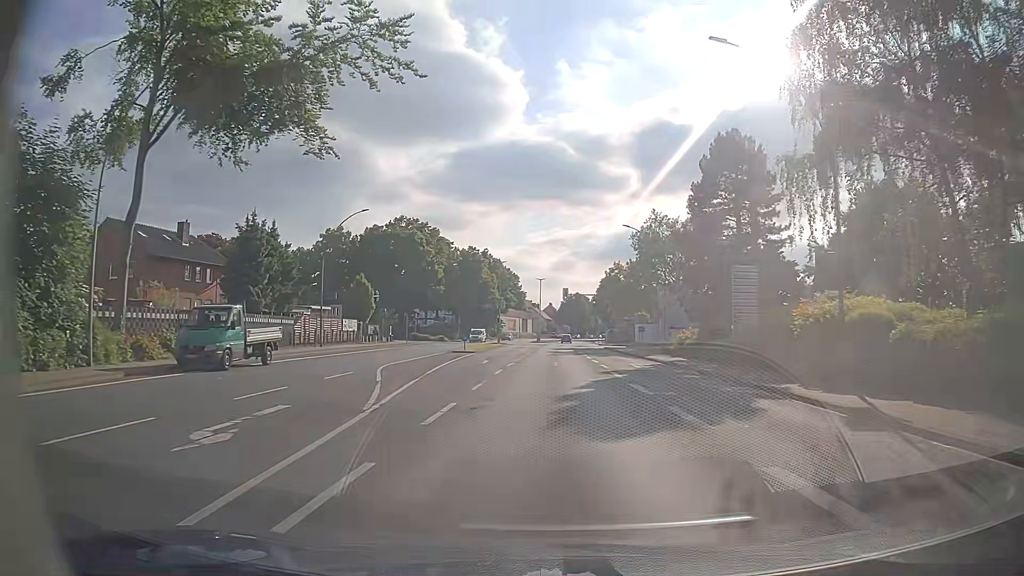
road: primary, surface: asphalt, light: Day
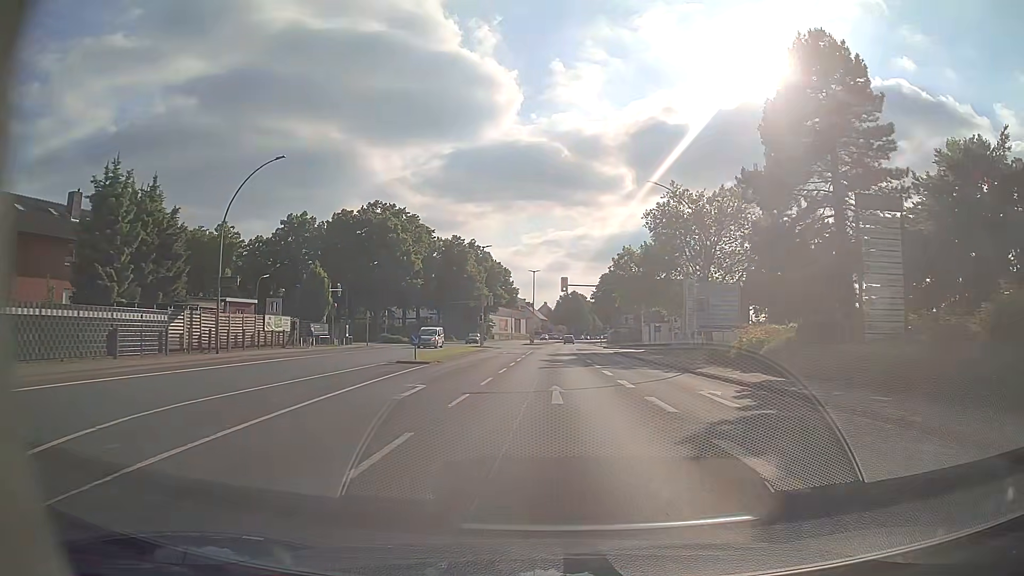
(+0.2, +15.9) m; +1°
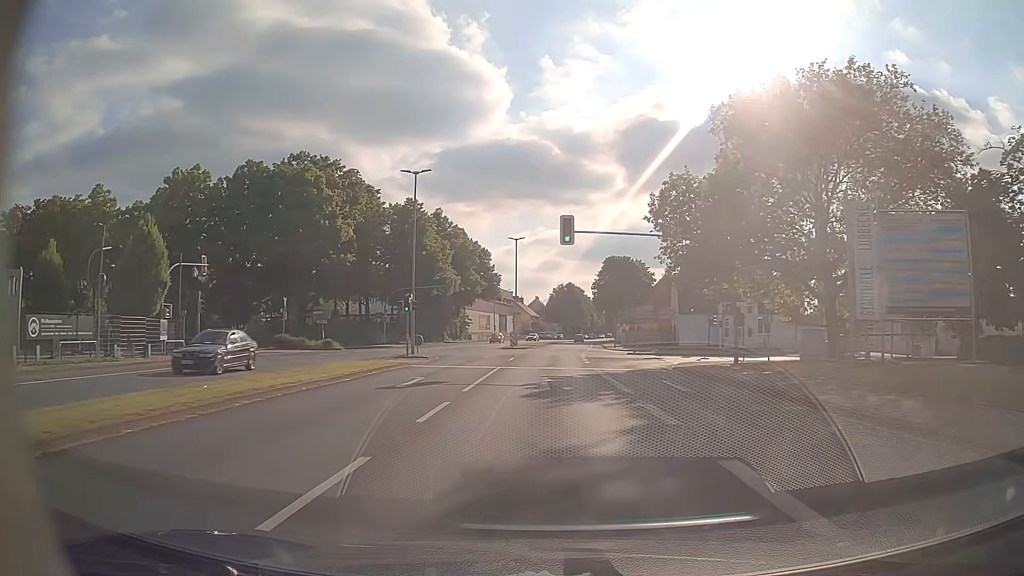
(+0.1, +31.9) m; 0°
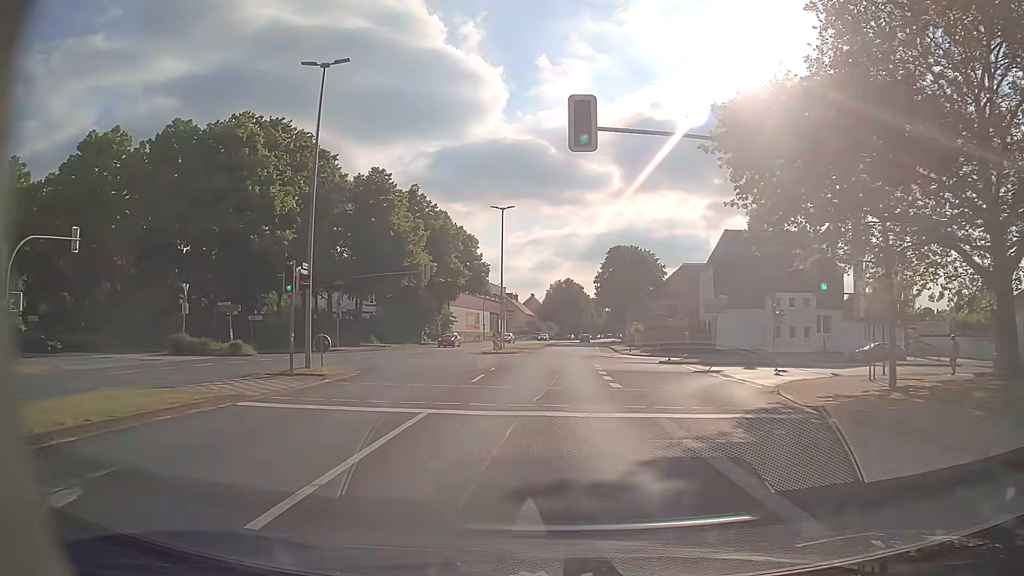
(0.0, +15.9) m; 0°
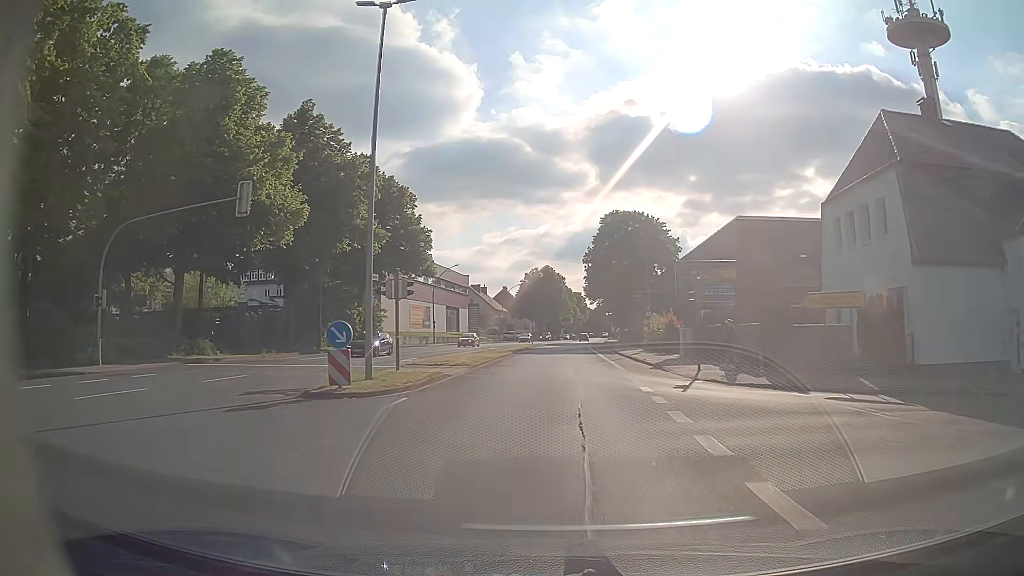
(+0.5, +31.7) m; +2°
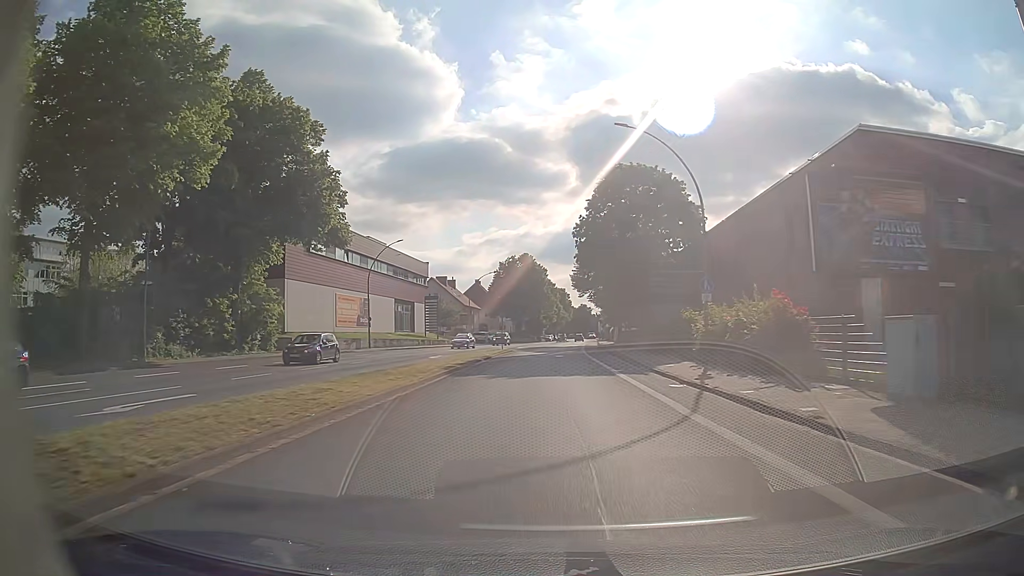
(+0.2, +23.8) m; +1°
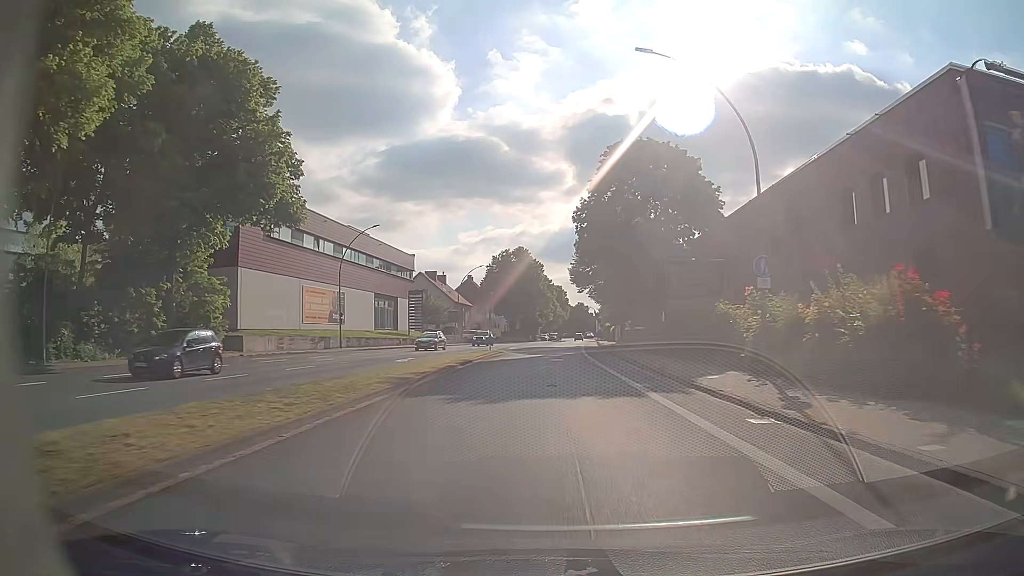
(+0.1, +7.9) m; +1°
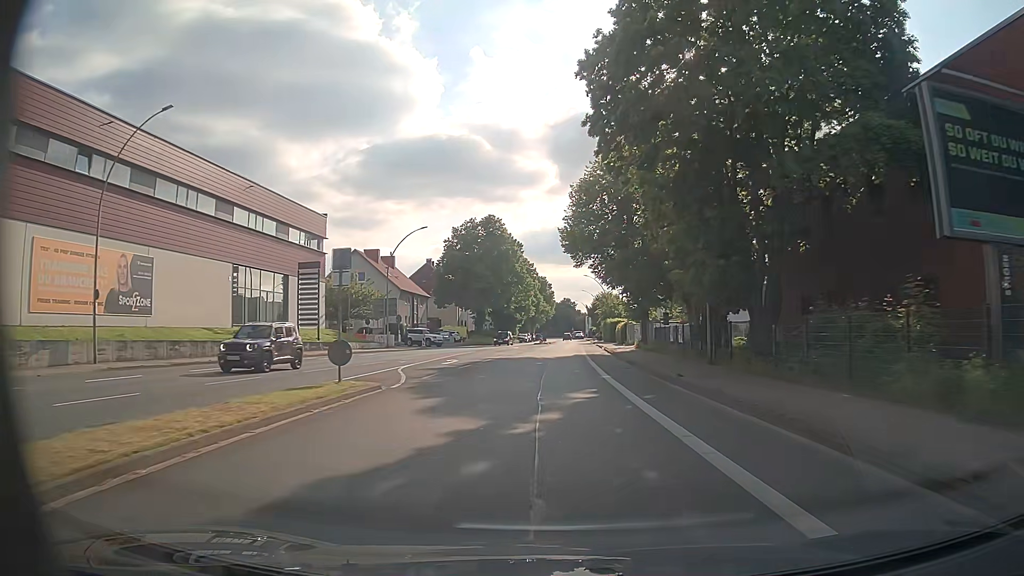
(+0.3, +31.7) m; +1°
(0, +10) (0, +20) (0, +30) (0, +40) (+1, +50) (+1, +60) (+1, +70) (+2, +80) (+2, +90) (+2, +100) m
